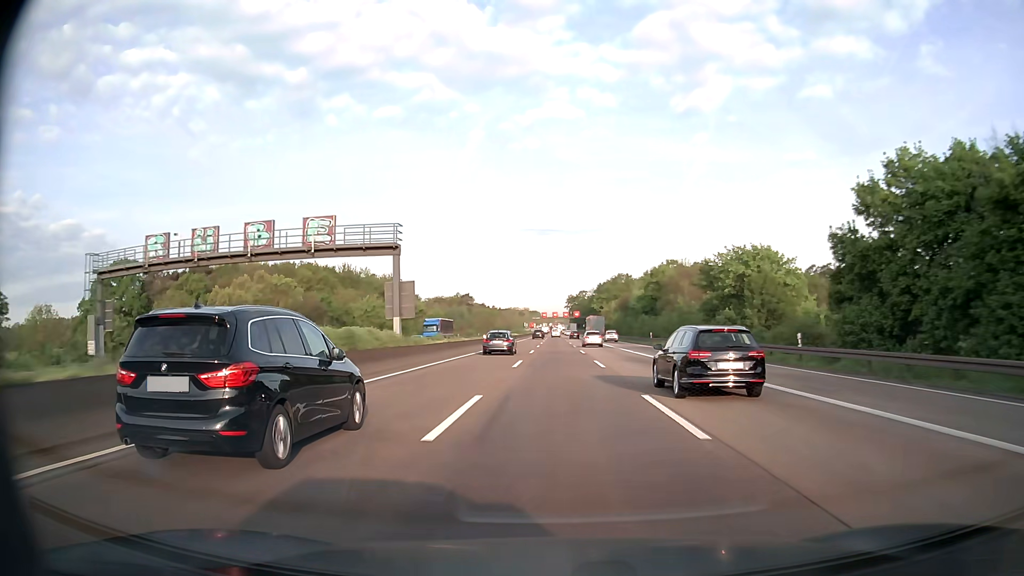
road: motorway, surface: asphalt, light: Day
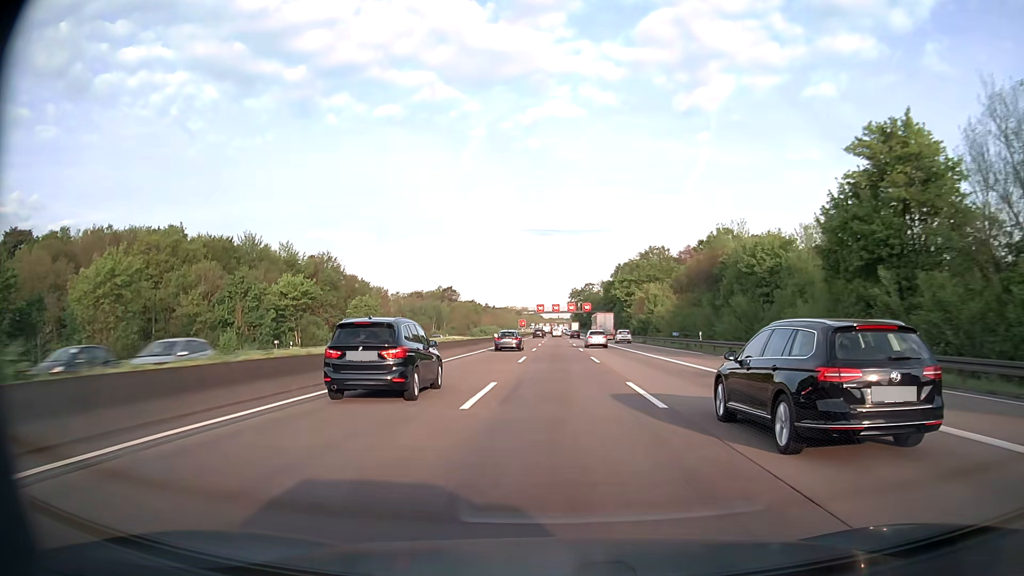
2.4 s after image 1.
(-0.1, +68.5) m; 0°
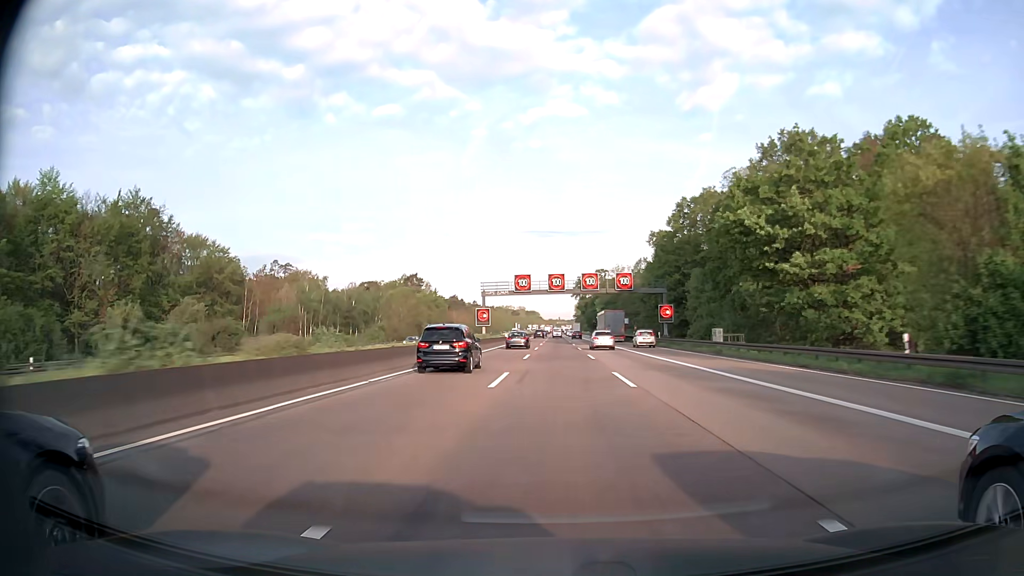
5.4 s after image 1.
(+0.1, +85.1) m; 0°
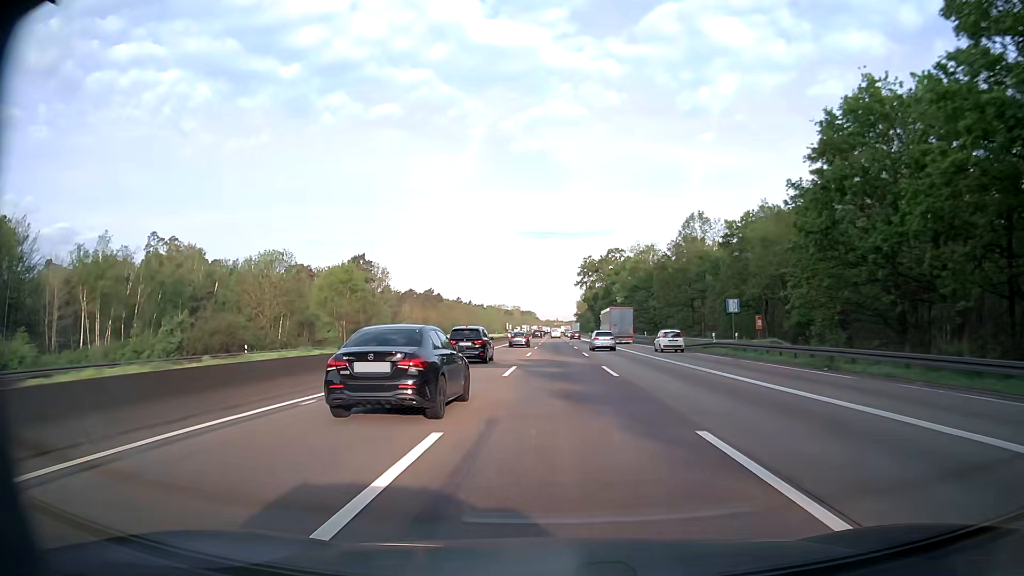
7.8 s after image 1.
(0.0, +67.6) m; 0°
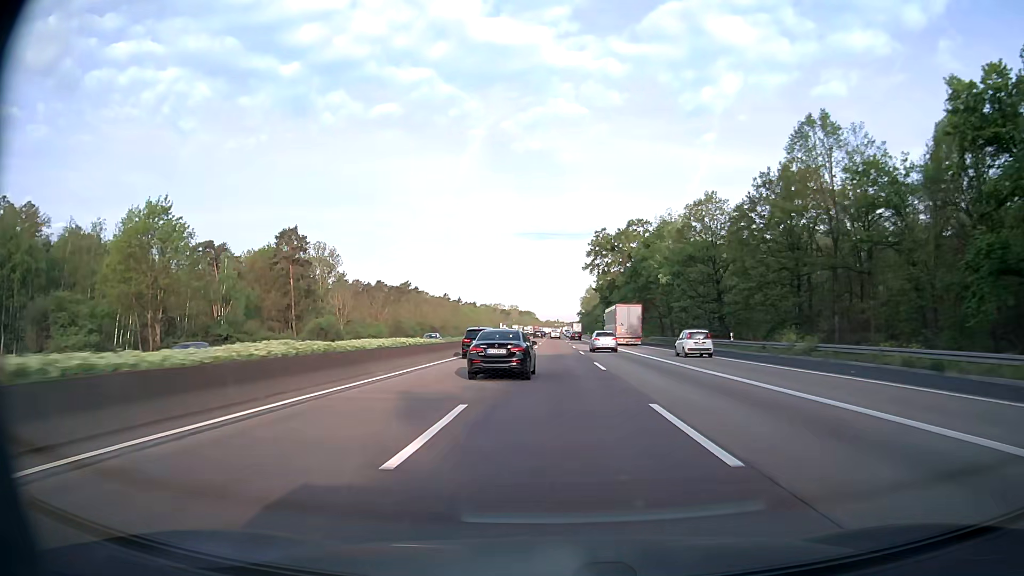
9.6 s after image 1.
(+0.2, +50.2) m; 0°
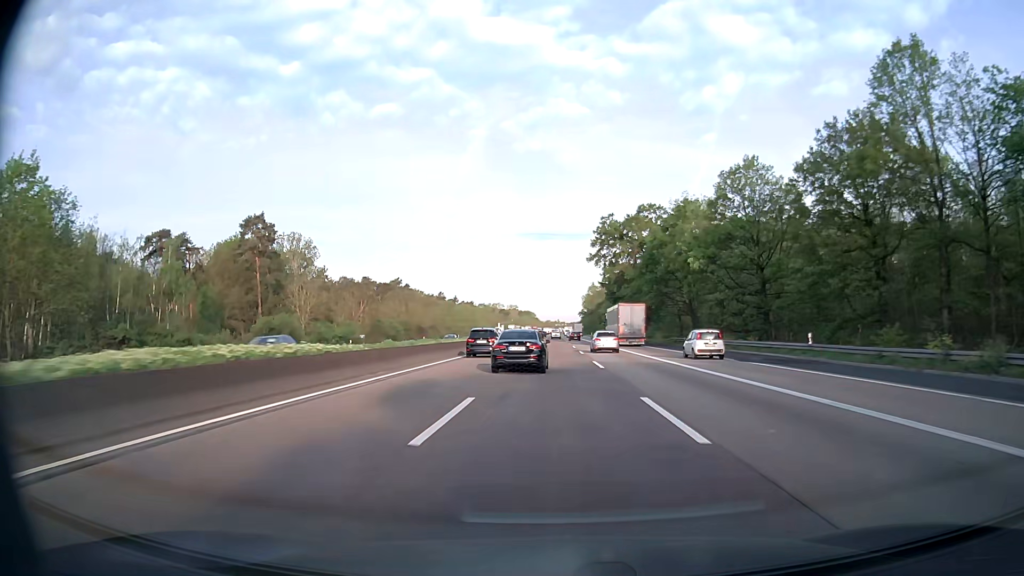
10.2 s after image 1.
(0.0, +16.7) m; 0°
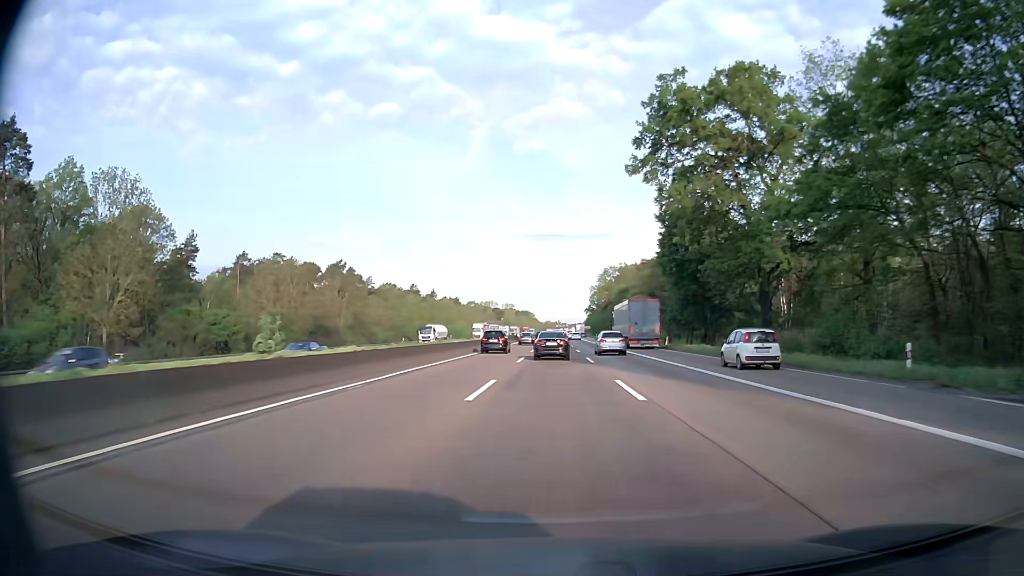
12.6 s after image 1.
(-0.1, +66.4) m; 0°
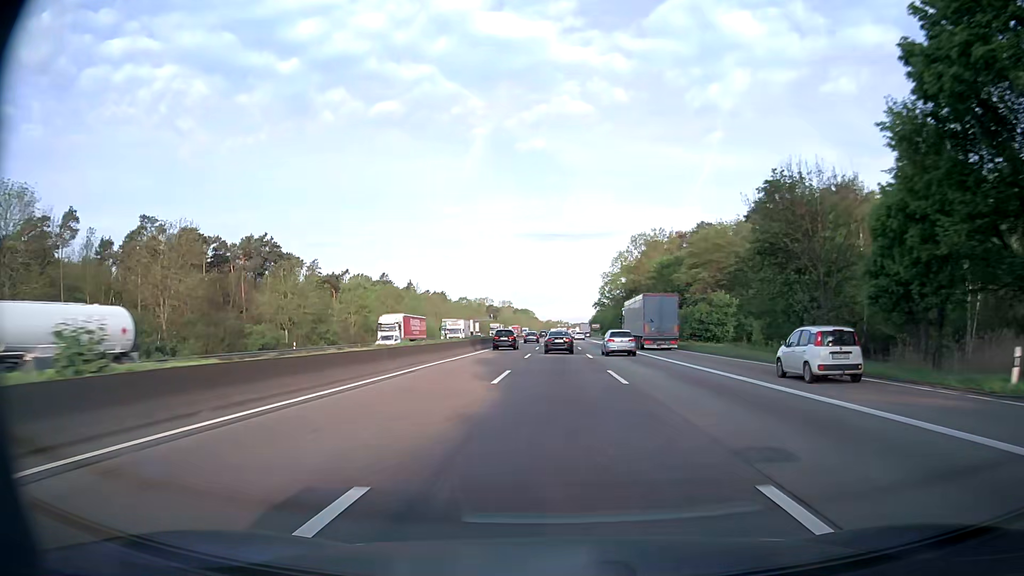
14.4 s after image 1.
(-0.1, +49.6) m; 0°
(0, +10) (0, +20) (0, +30) (0, +40) (0, +50) (0, +60) (0, +70) (0, +80) (0, +90) (0, +100) m
